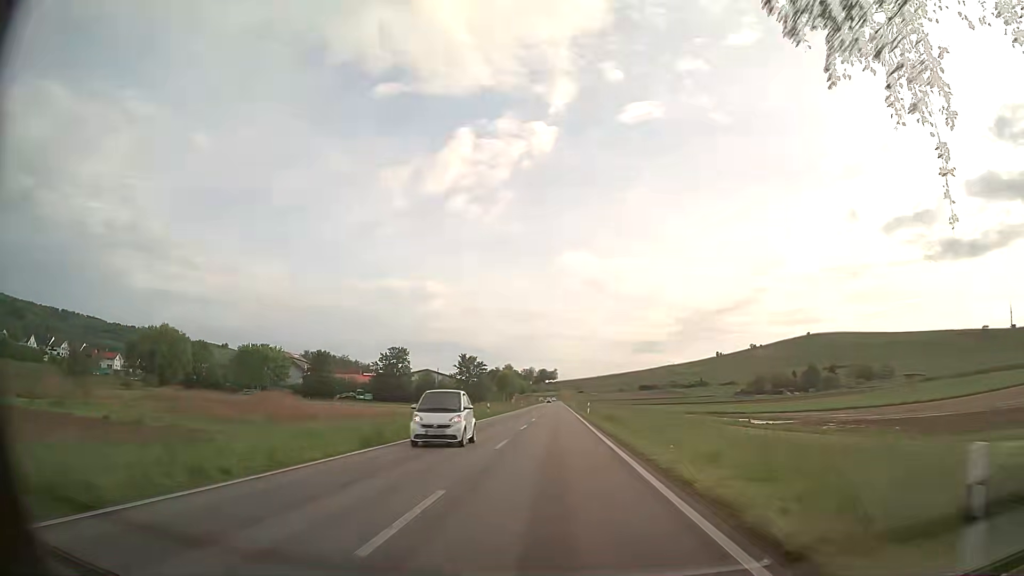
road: primary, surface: asphalt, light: Day
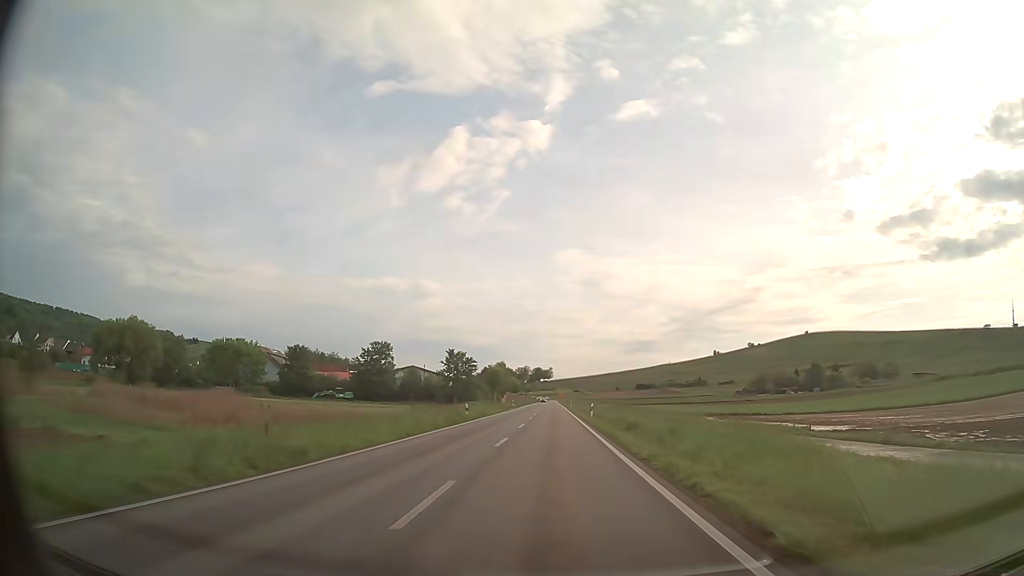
(0.0, +10.8) m; 0°
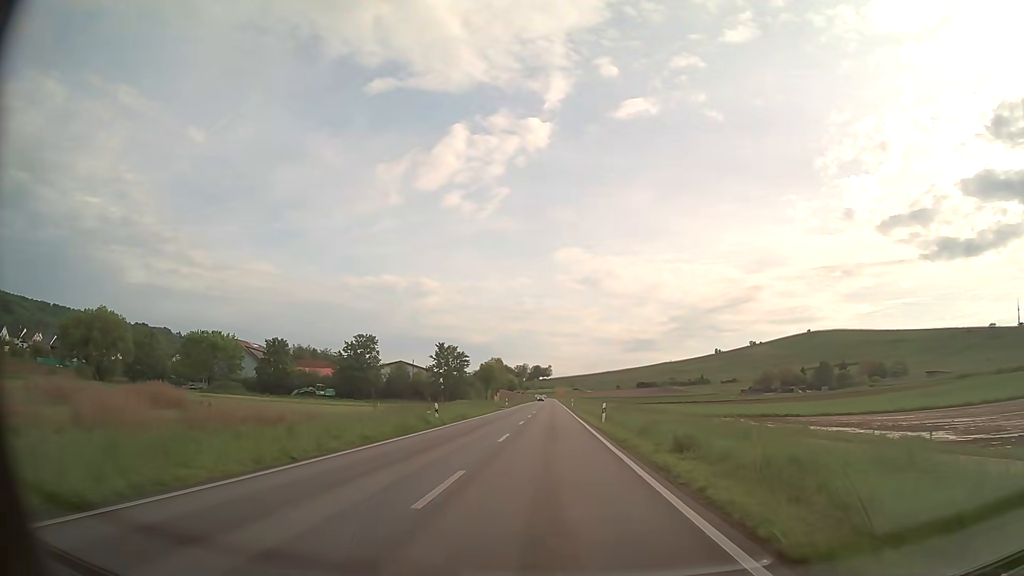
(0.0, +10.8) m; 0°
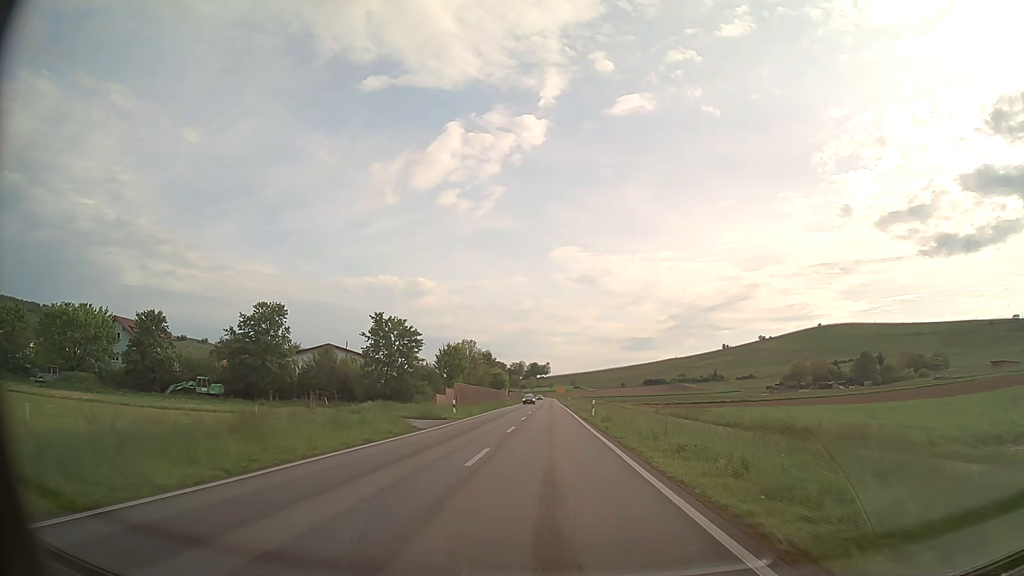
(0.0, +43.3) m; 0°
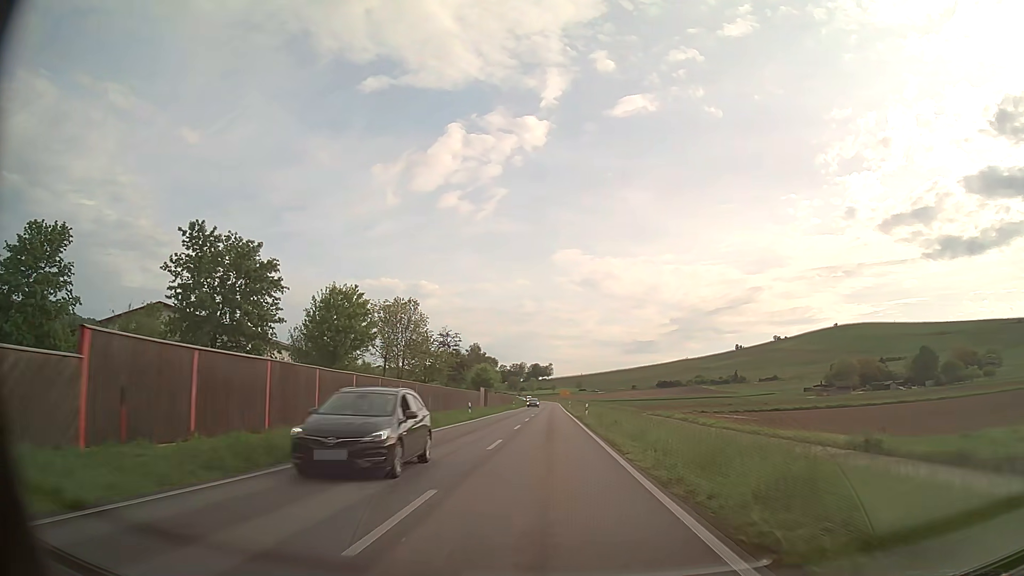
(0.0, +43.2) m; 0°
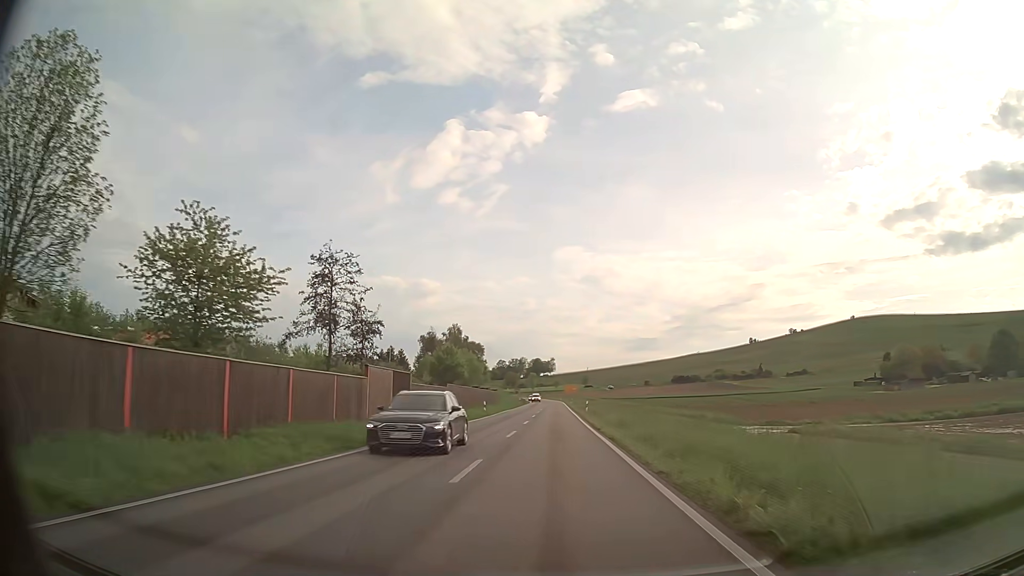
(0.0, +43.1) m; 0°
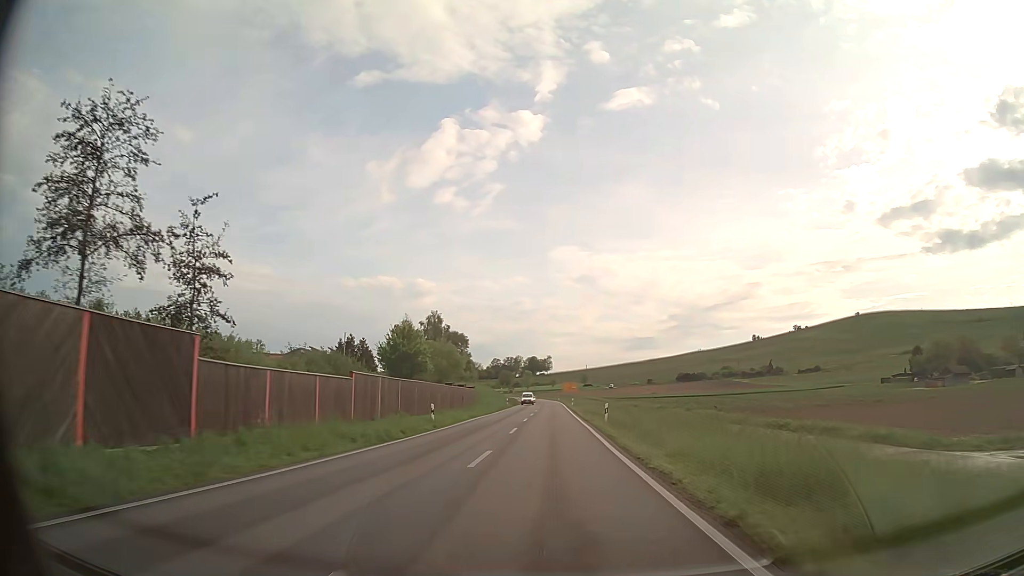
(+0.1, +21.5) m; 0°
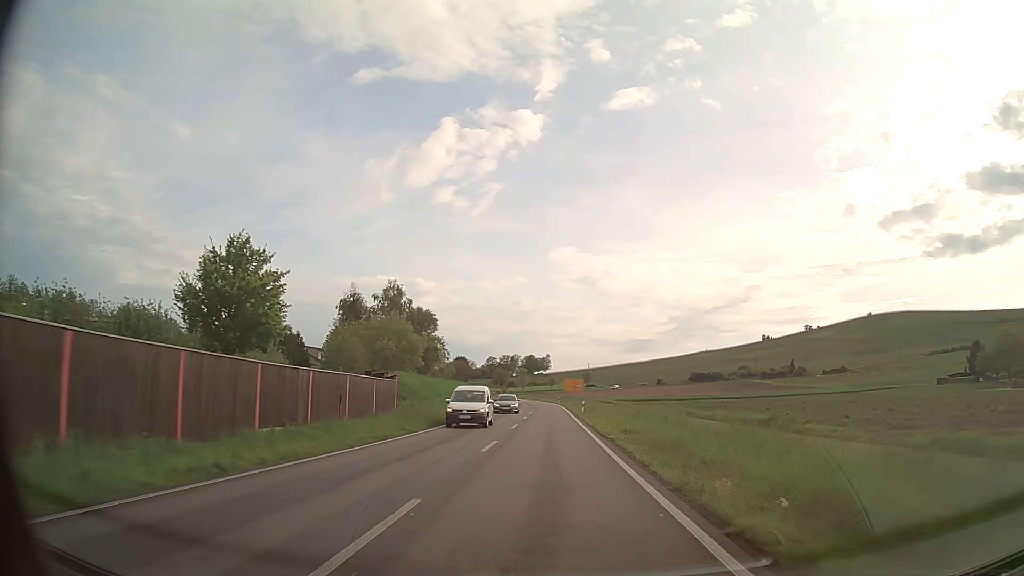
(+0.1, +32.3) m; 0°
(0, +10) (0, +20) (0, +30) (0, +40) (0, +50) (0, +60) (-1, +70) (-1, +80) (-1, +90) (-2, +100) m
